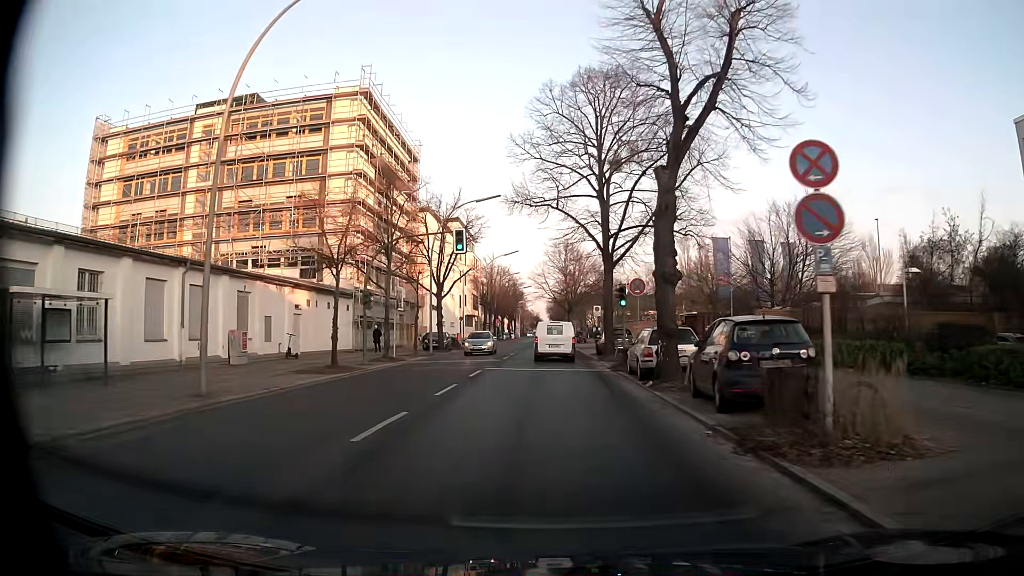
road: tertiary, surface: asphalt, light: Day
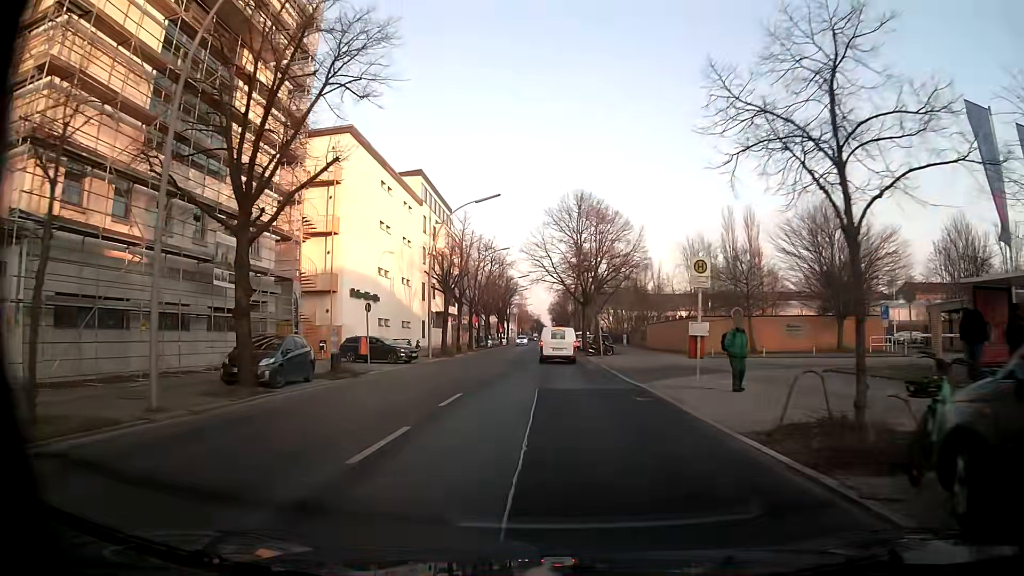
(0.0, +32.8) m; 0°
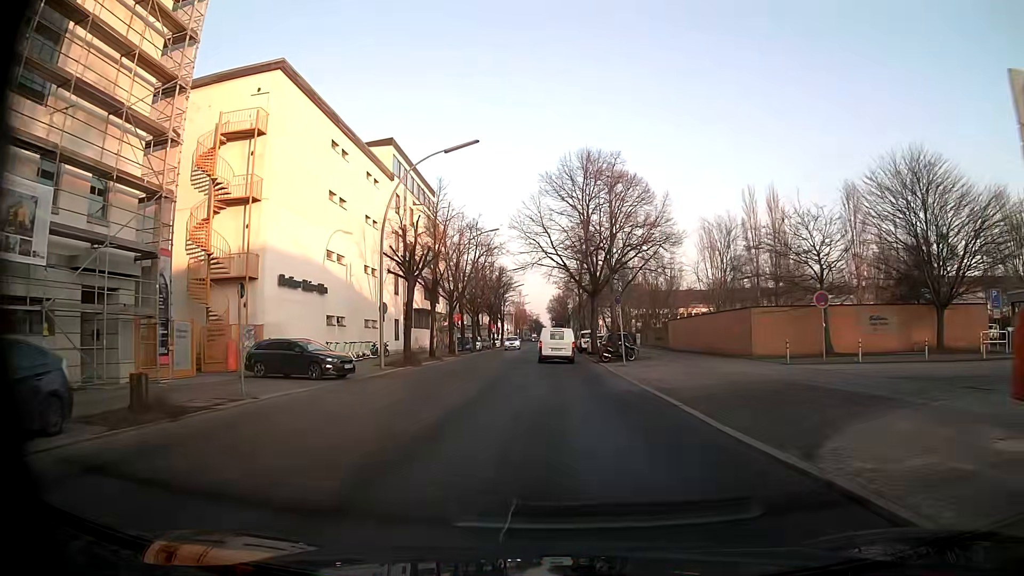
(+0.1, +12.5) m; 0°
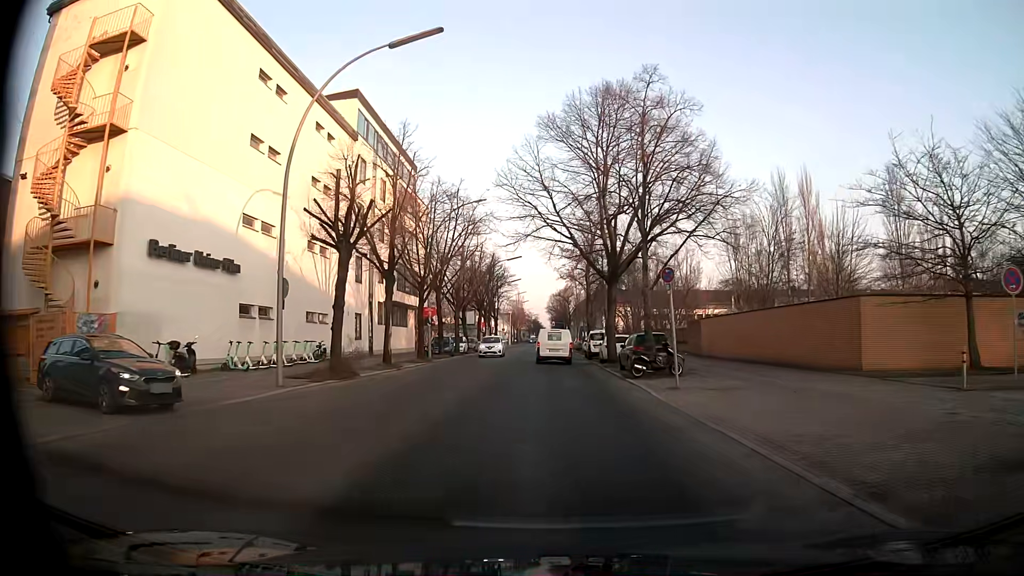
(0.0, +12.2) m; 0°
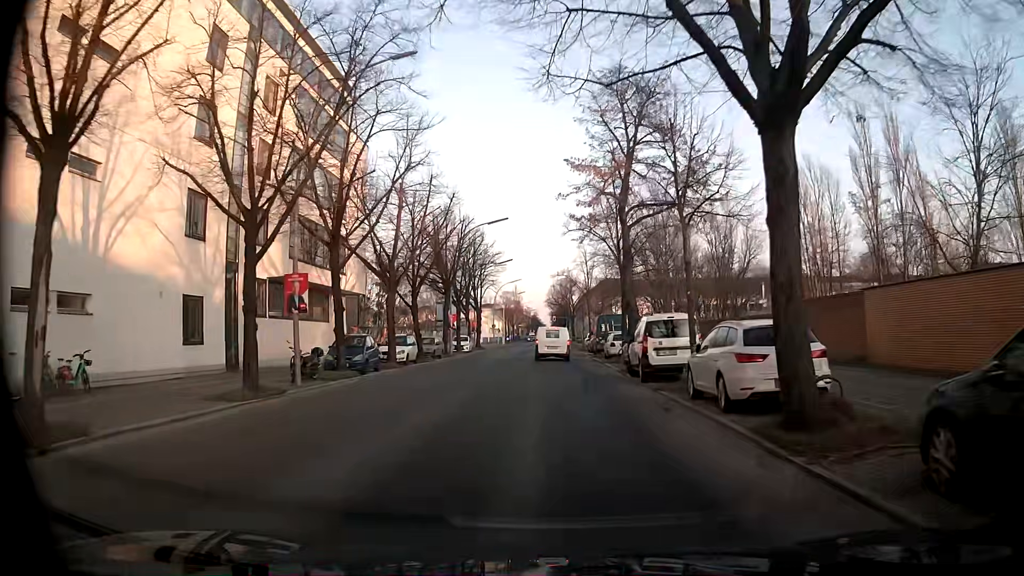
(+0.1, +23.5) m; 0°
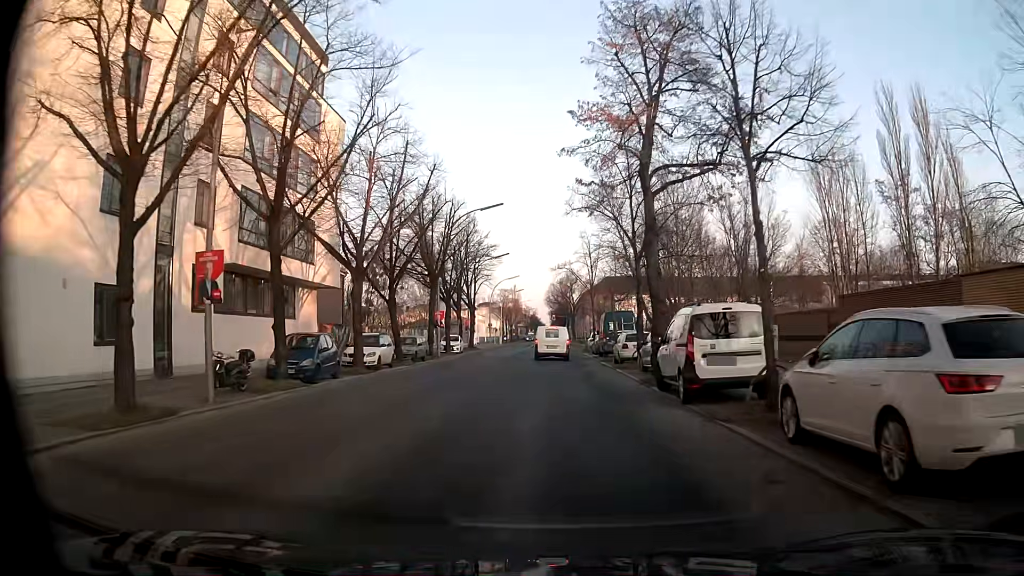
(0.0, +5.7) m; 0°
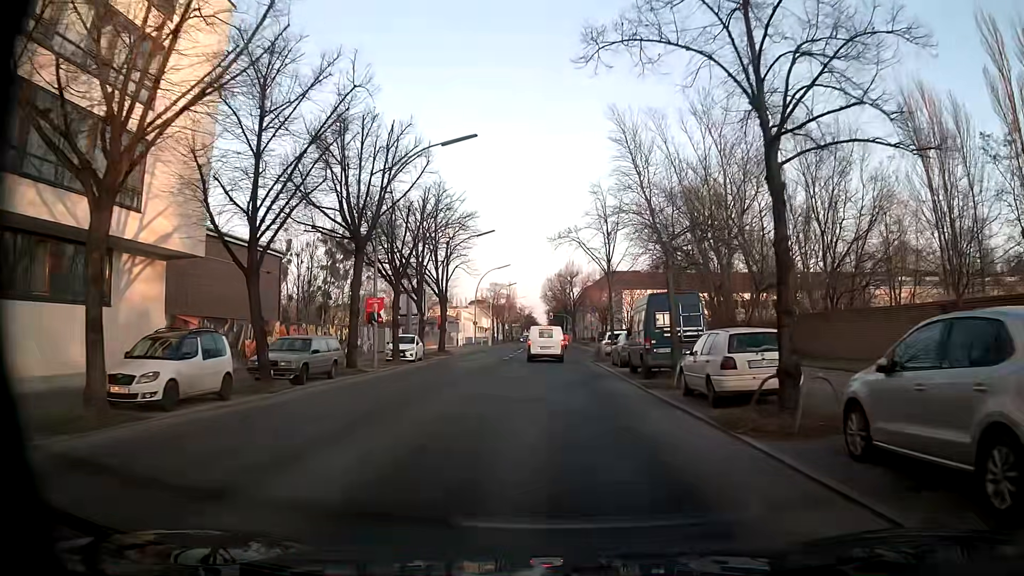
(+0.1, +16.6) m; +1°
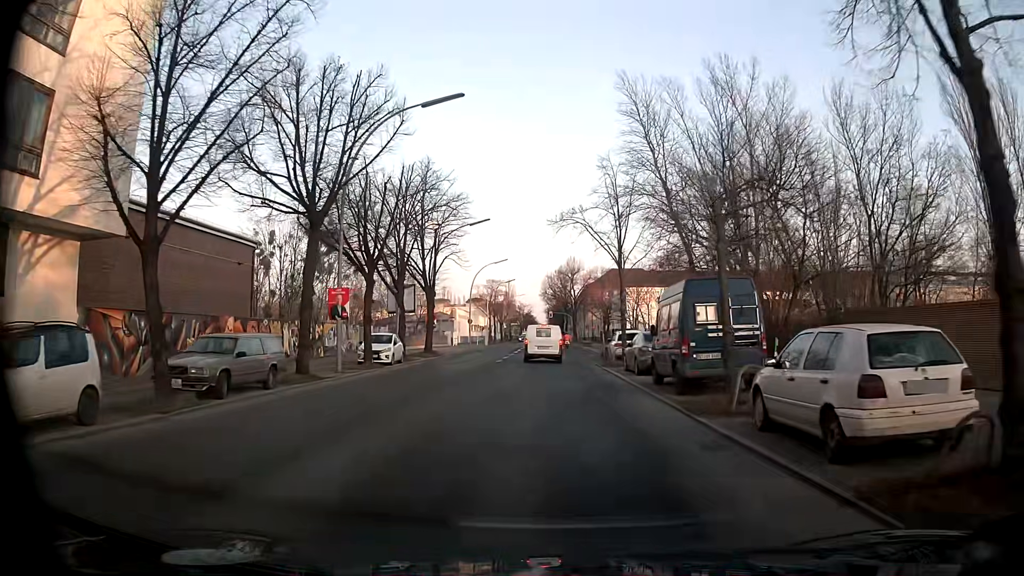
(0.0, +5.4) m; +1°
(0, +10) (0, +20) (-1, +30) (-1, +40) (-1, +50) (-2, +60) (-2, +70) (-2, +80) (-2, +90) (-3, +100) m
